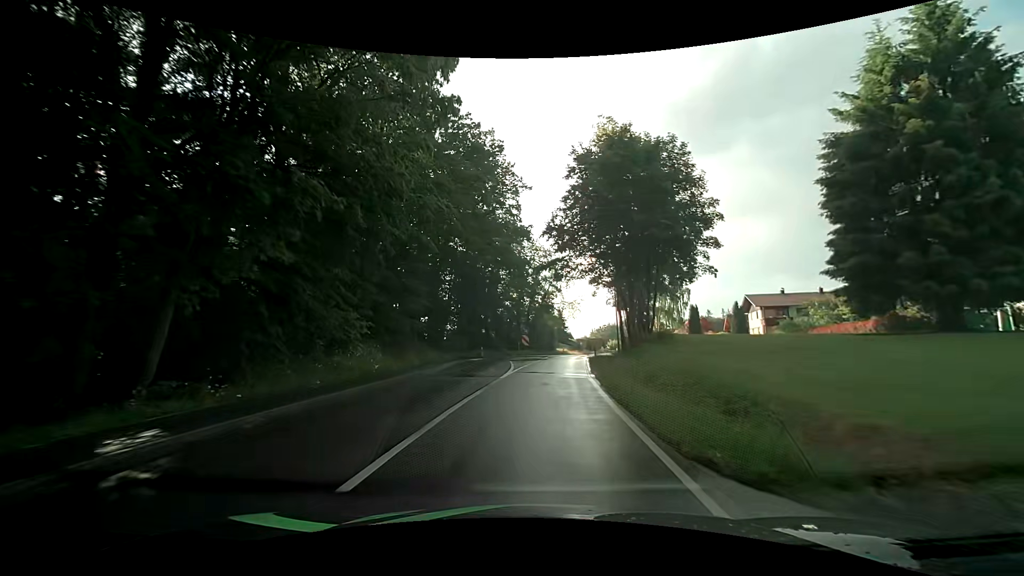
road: tertiary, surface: asphalt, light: Day
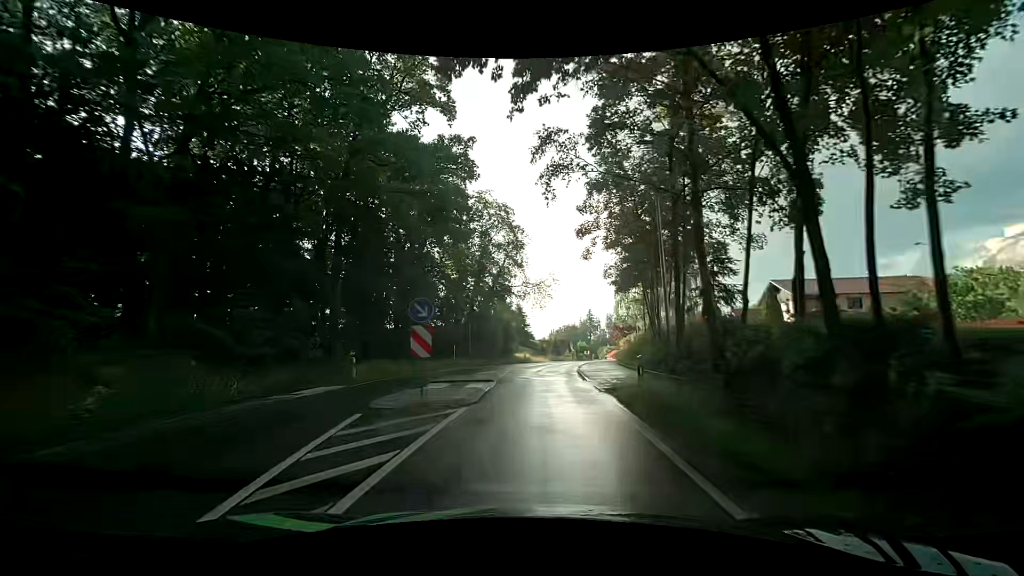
(+1.0, +25.0) m; +6°
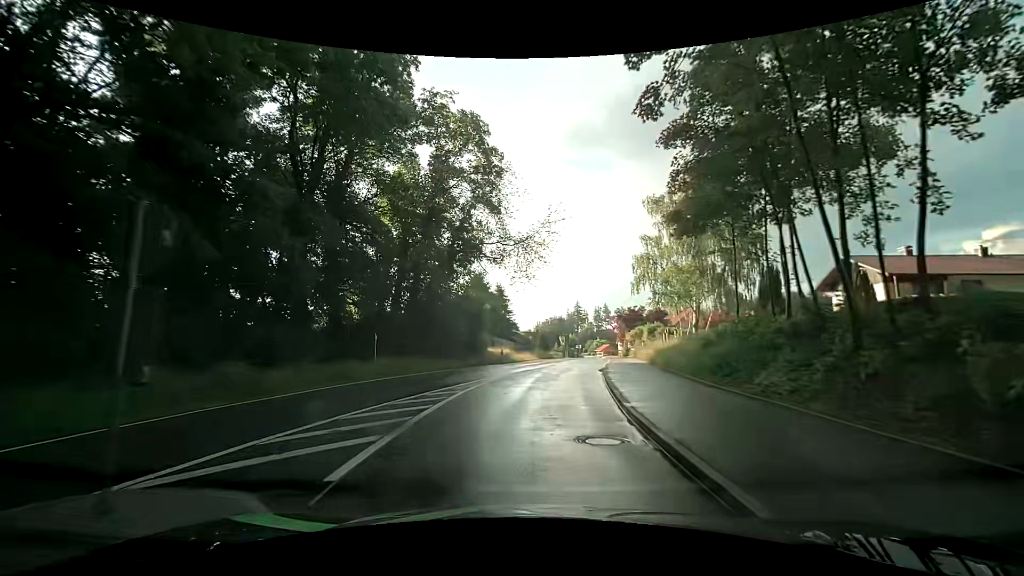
(+0.1, +17.5) m; +1°
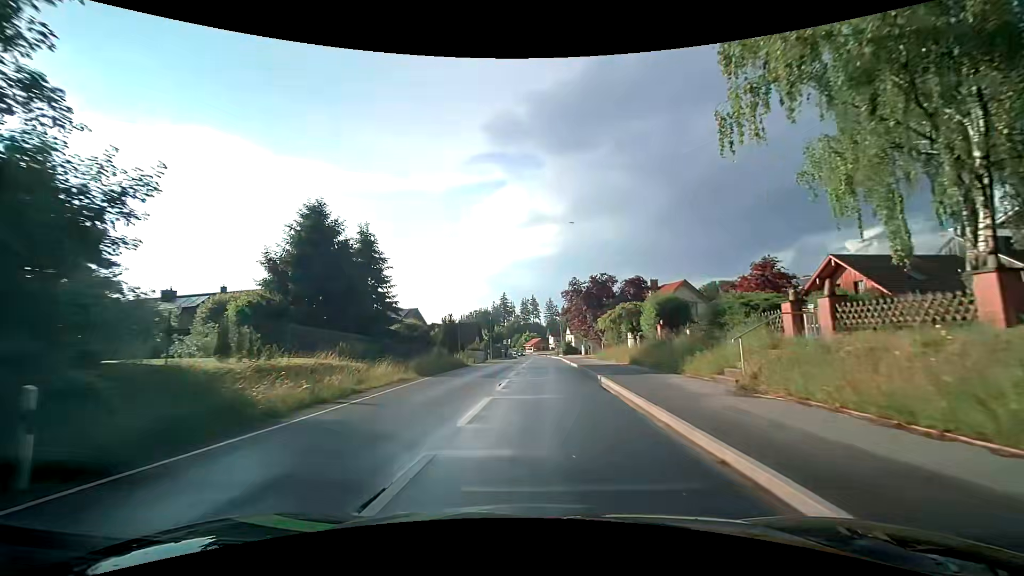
(+2.1, +30.3) m; +9°
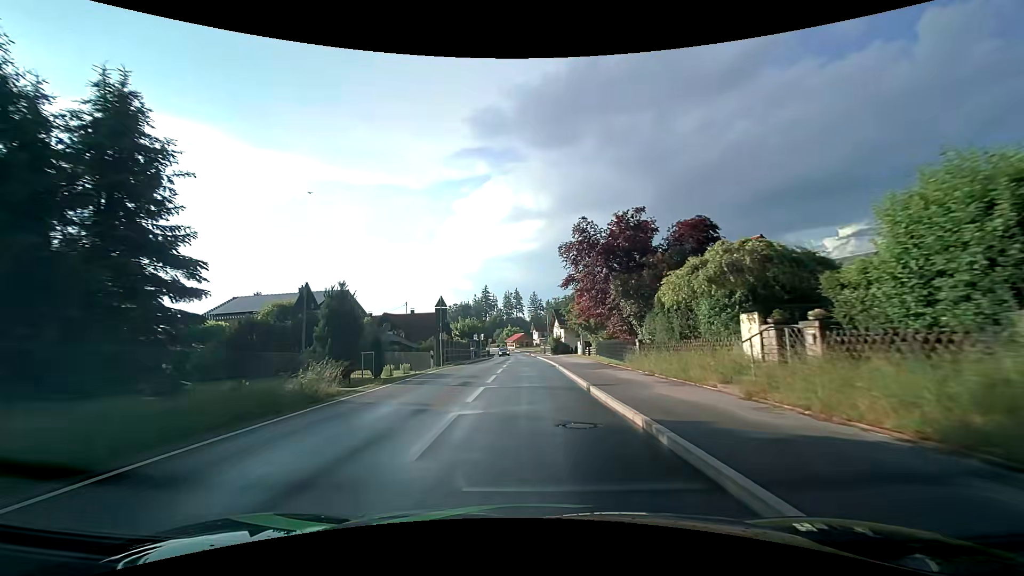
(+0.3, +20.6) m; +1°
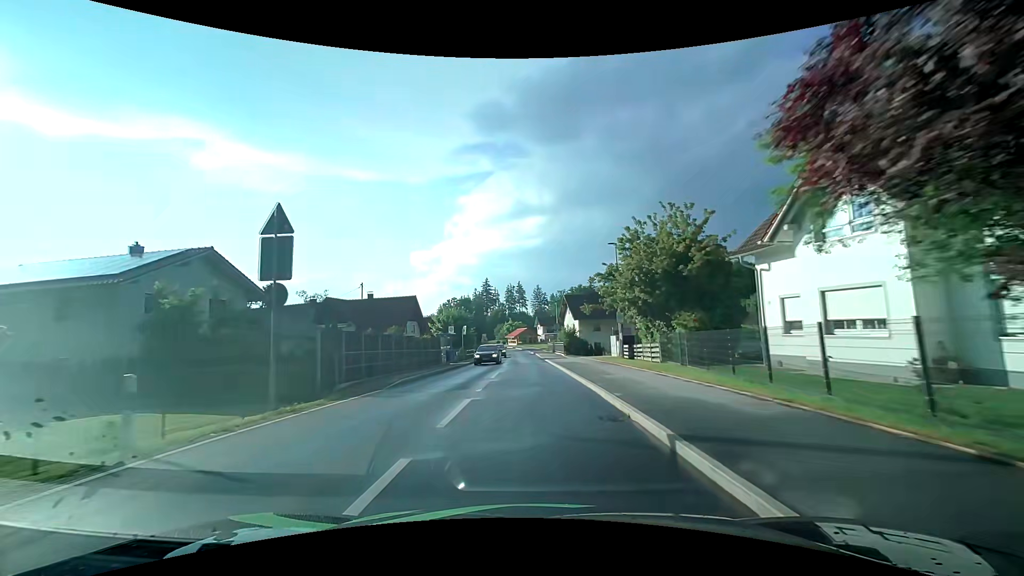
(-0.2, +22.1) m; -1°
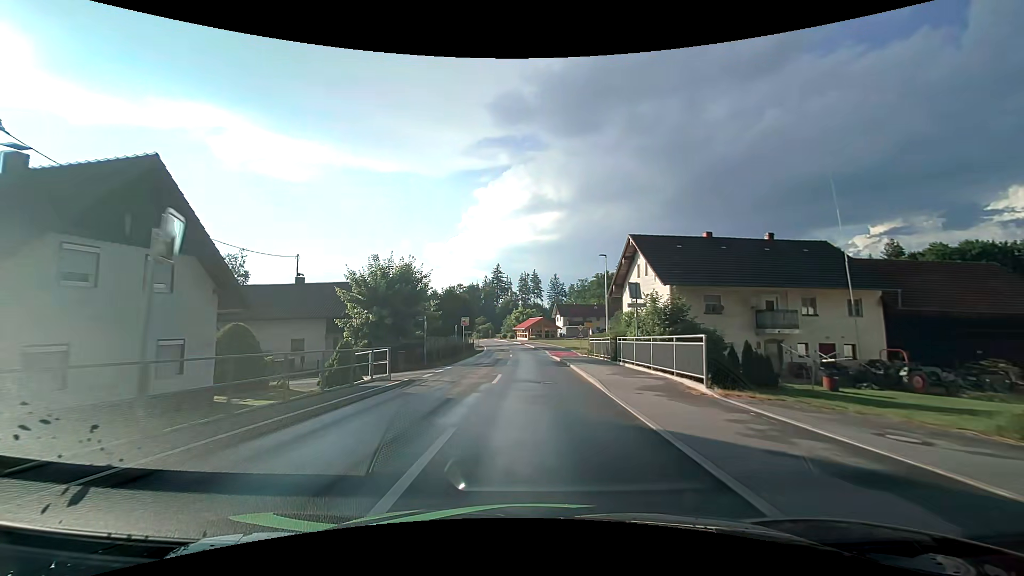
(-0.6, +40.4) m; -2°
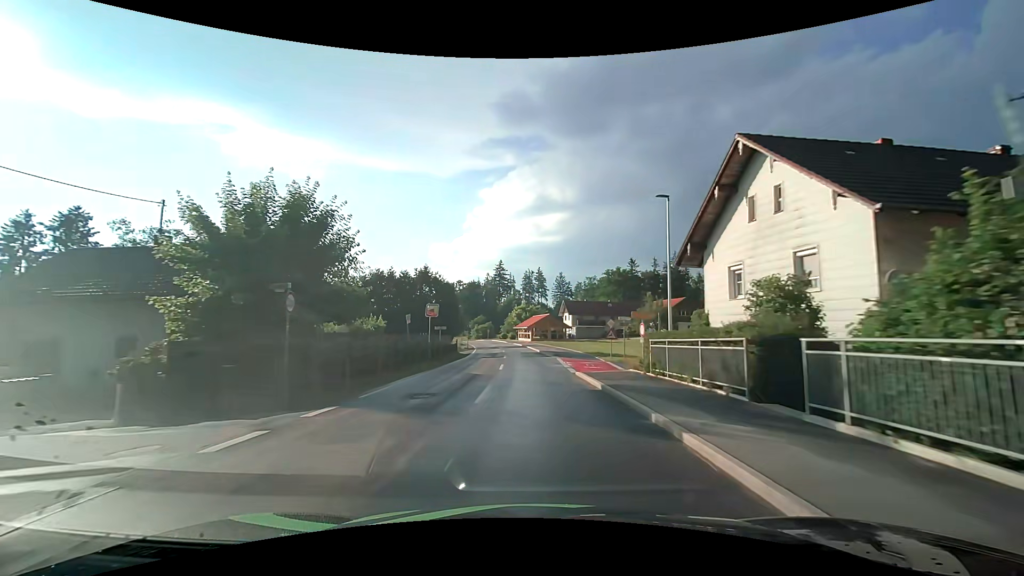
(-0.1, +17.2) m; 0°
(0, +10) (0, +20) (0, +30) (-1, +40) (-2, +50) (-2, +60) (-4, +70) (-5, +80) (-7, +90) (-9, +99) m
